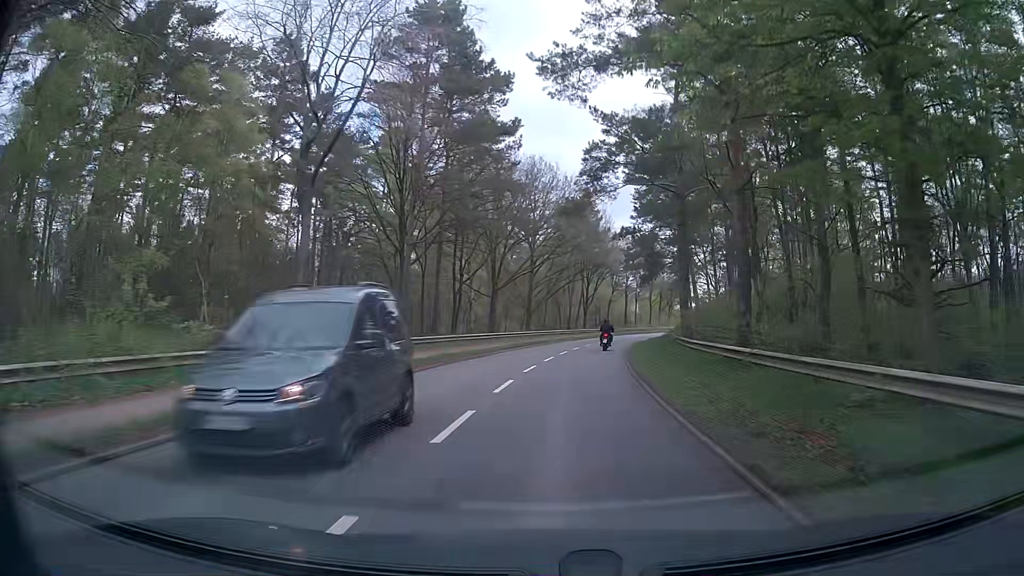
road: secondary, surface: asphalt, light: Day
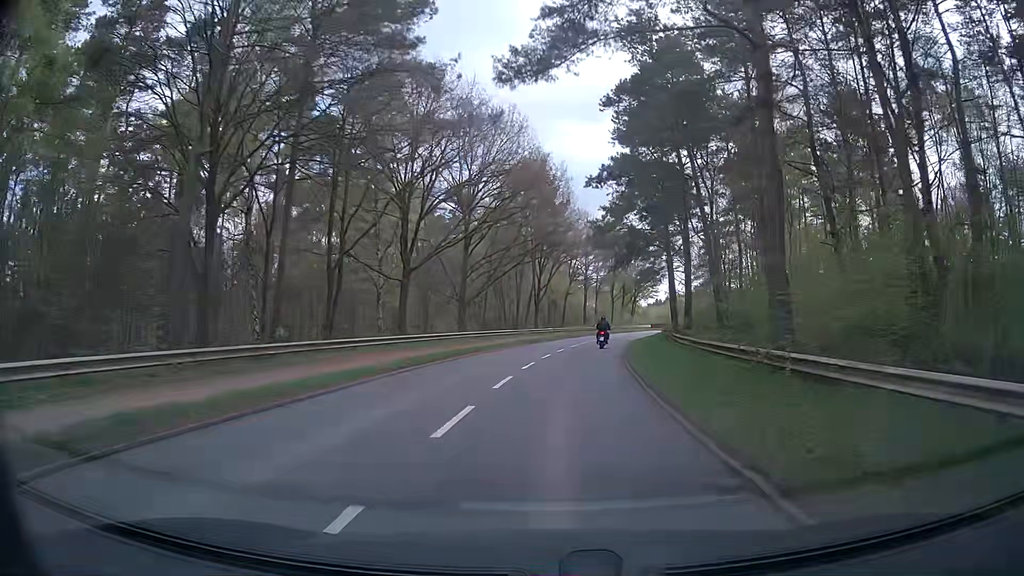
(+0.7, +17.6) m; +5°
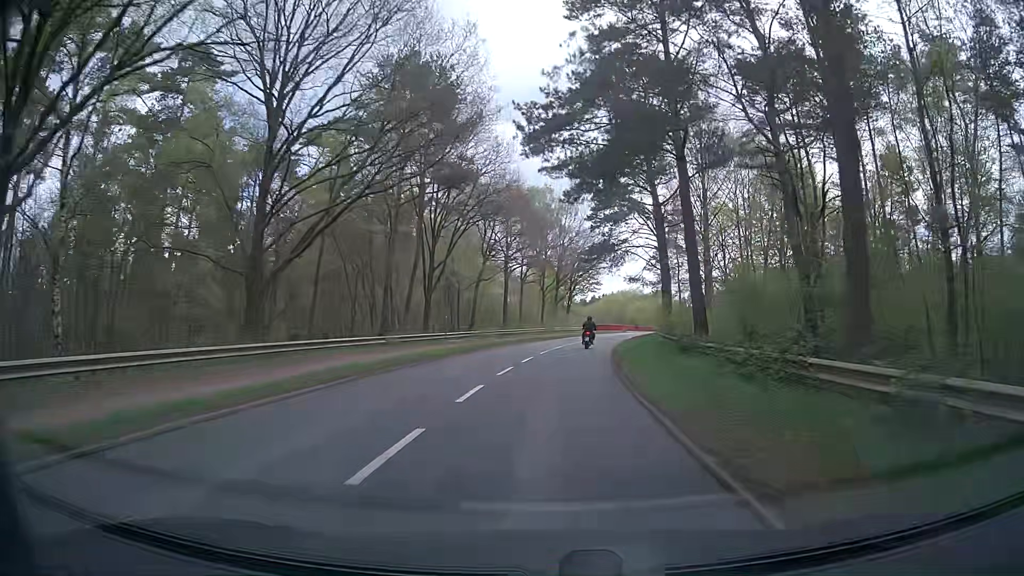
(+1.5, +26.3) m; +6°
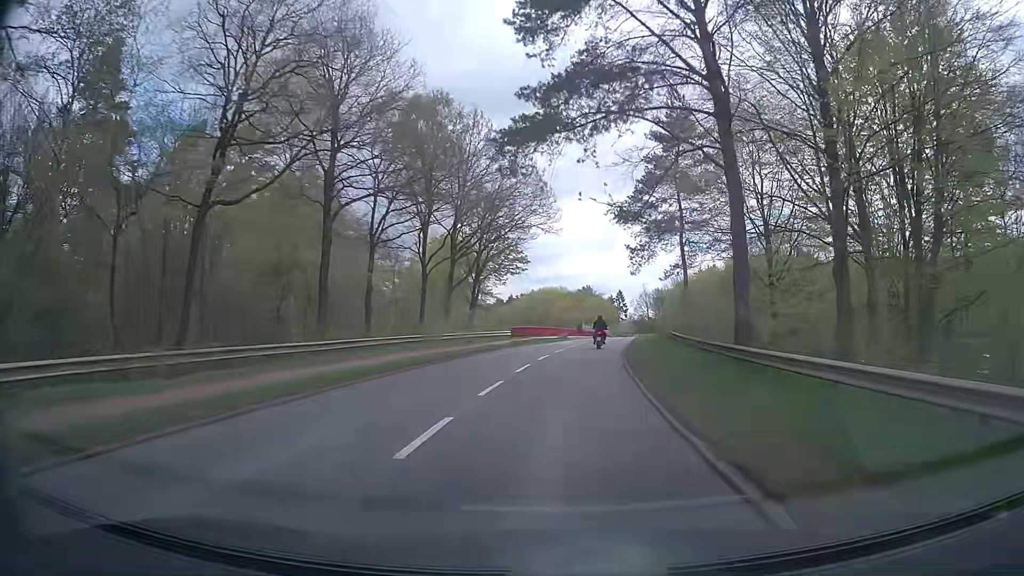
(+2.1, +34.7) m; +7°
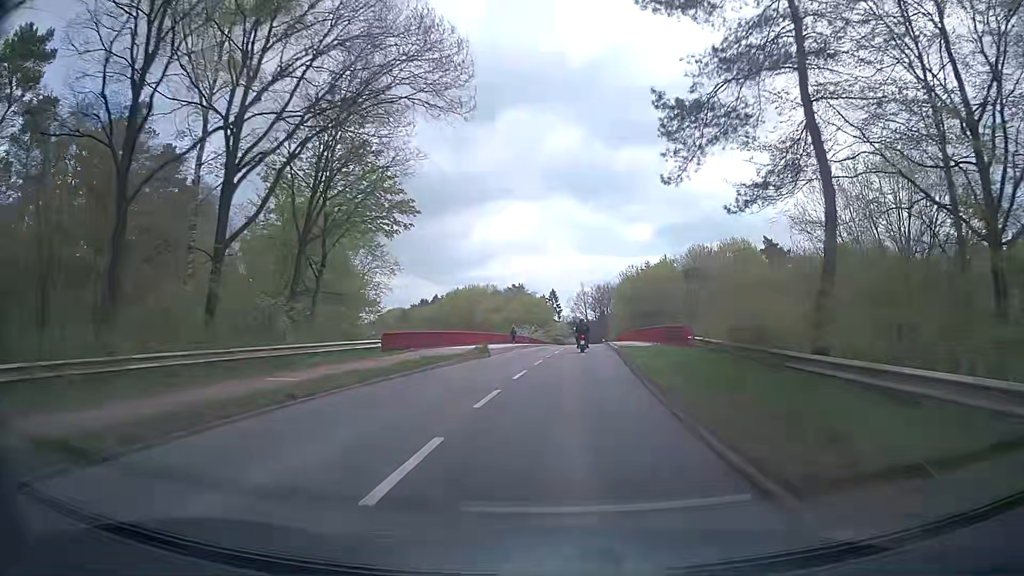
(+1.4, +25.6) m; +7°
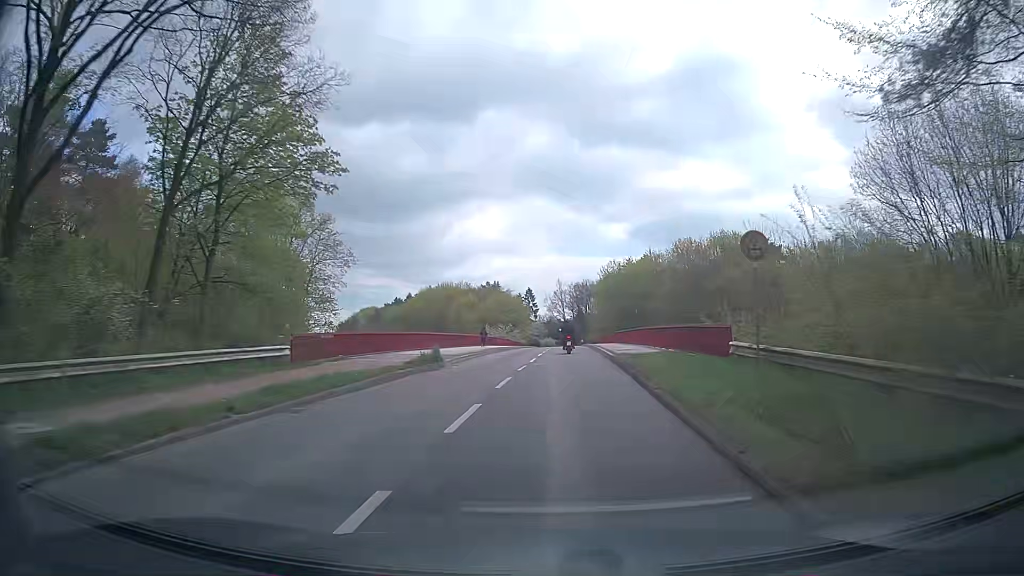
(0.0, +8.4) m; +1°
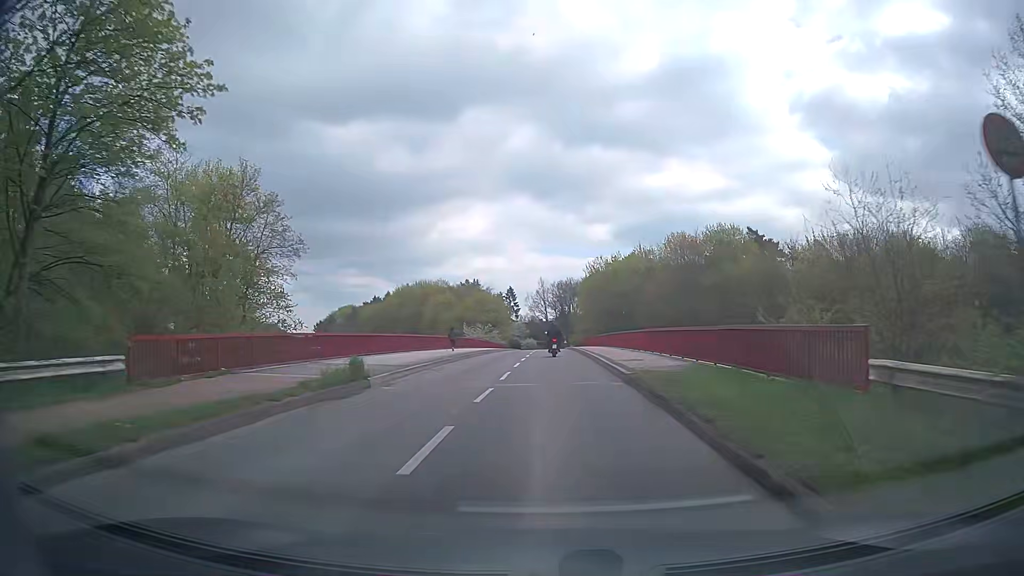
(+0.1, +8.4) m; +2°
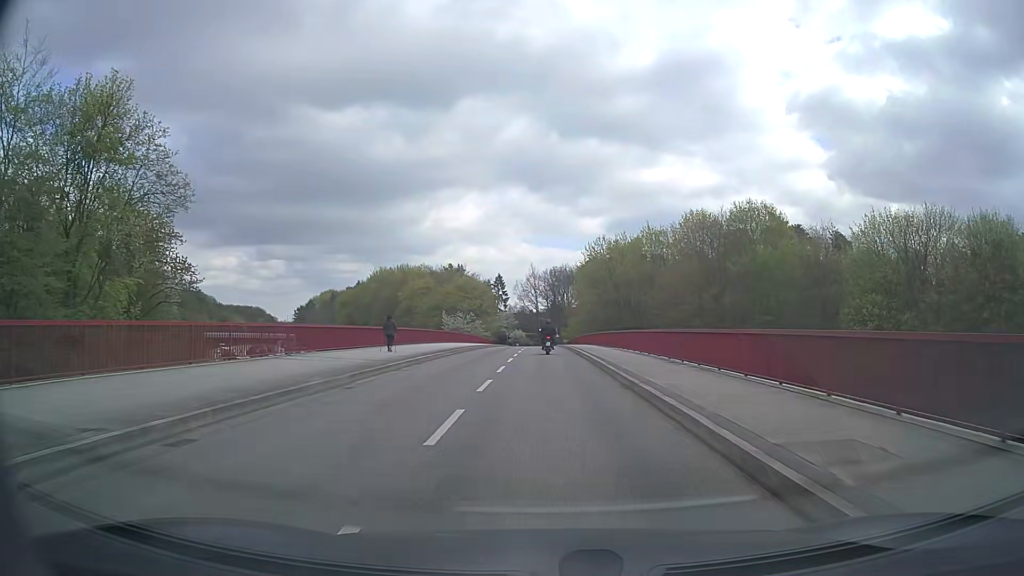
(+0.2, +16.7) m; +1°
(0, +10) (0, +20) (0, +30) (0, +40) (0, +50) (+1, +60) (+1, +70) (+1, +80) (+1, +90) (+1, +100) m
